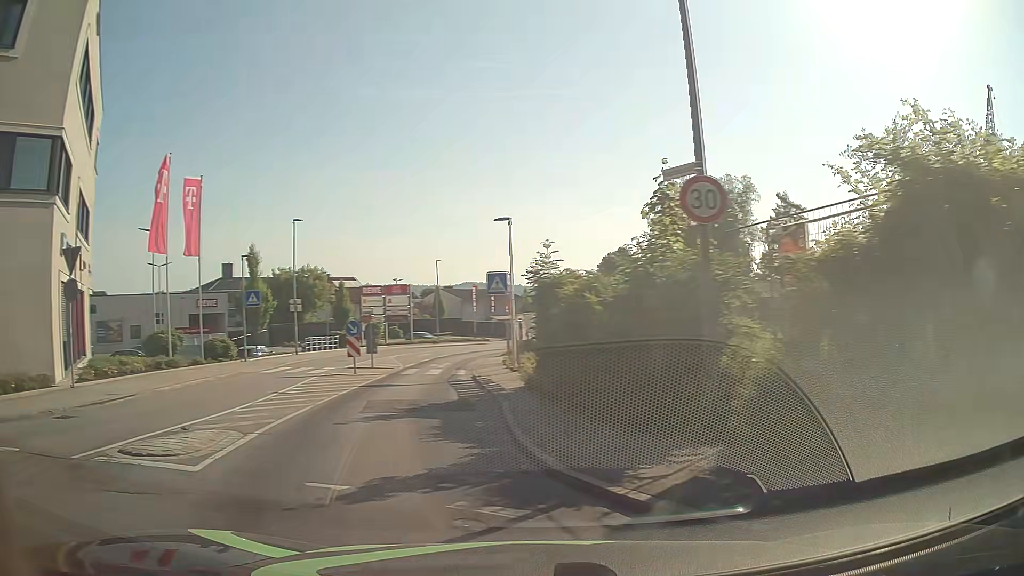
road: tertiary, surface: asphalt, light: Day
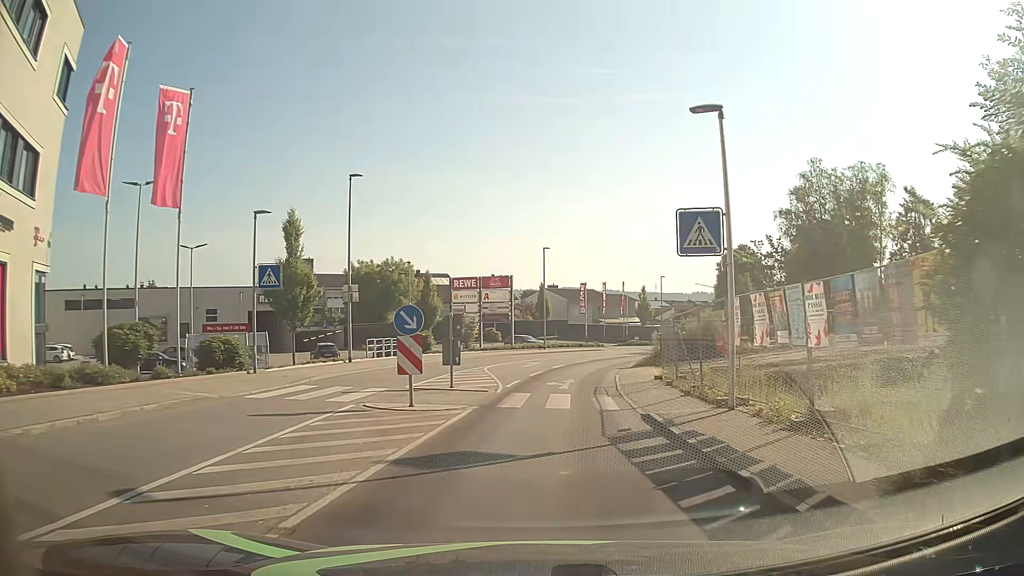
(-2.5, +12.2) m; -10°
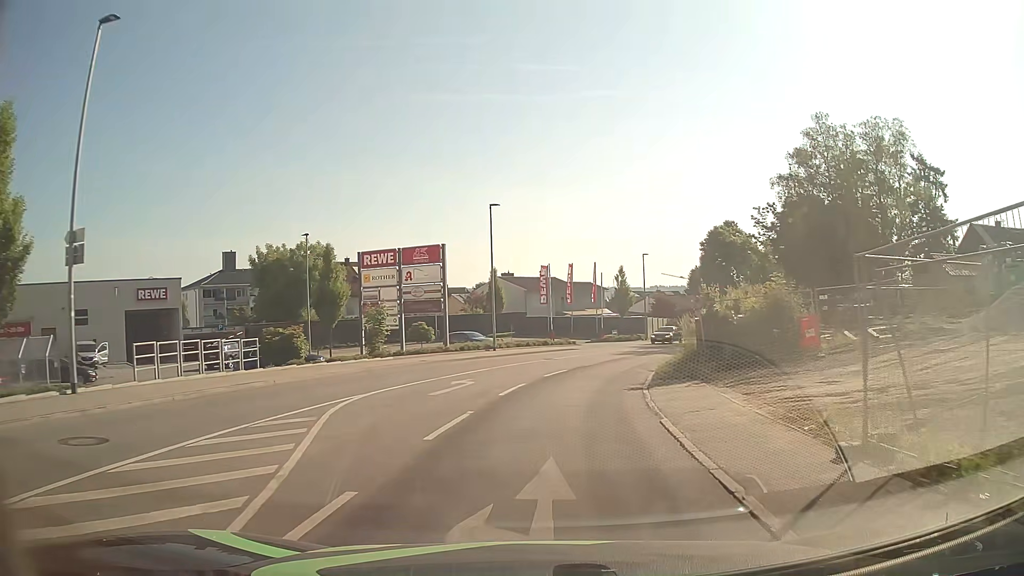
(+0.7, +17.0) m; +4°
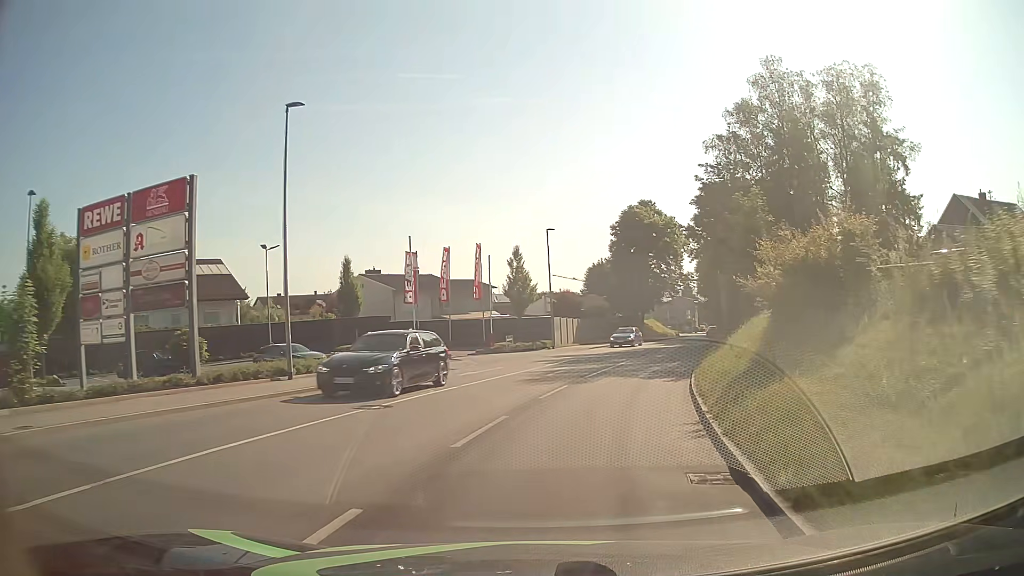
(+1.2, +18.3) m; +10°
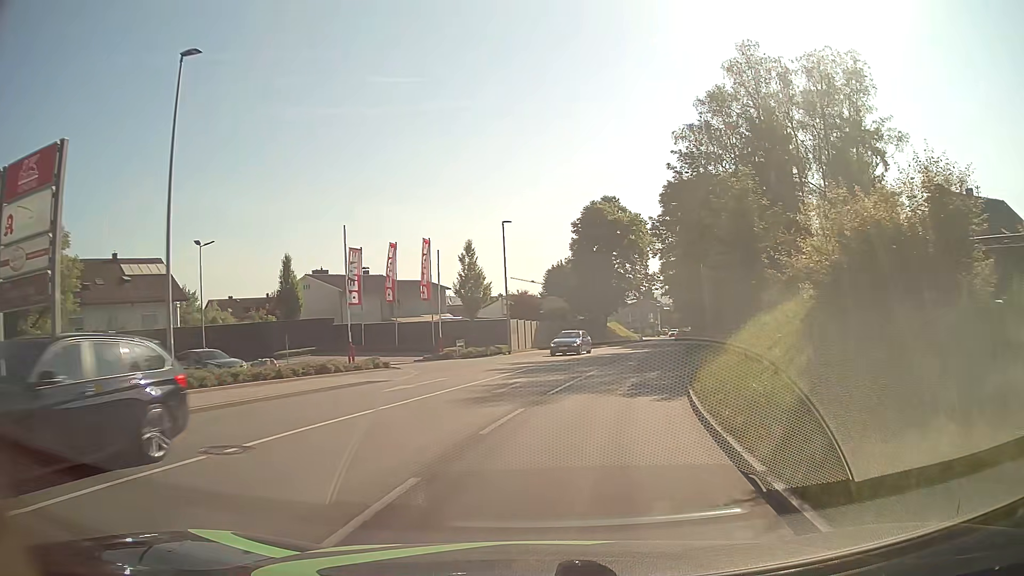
(+0.1, +4.6) m; +4°
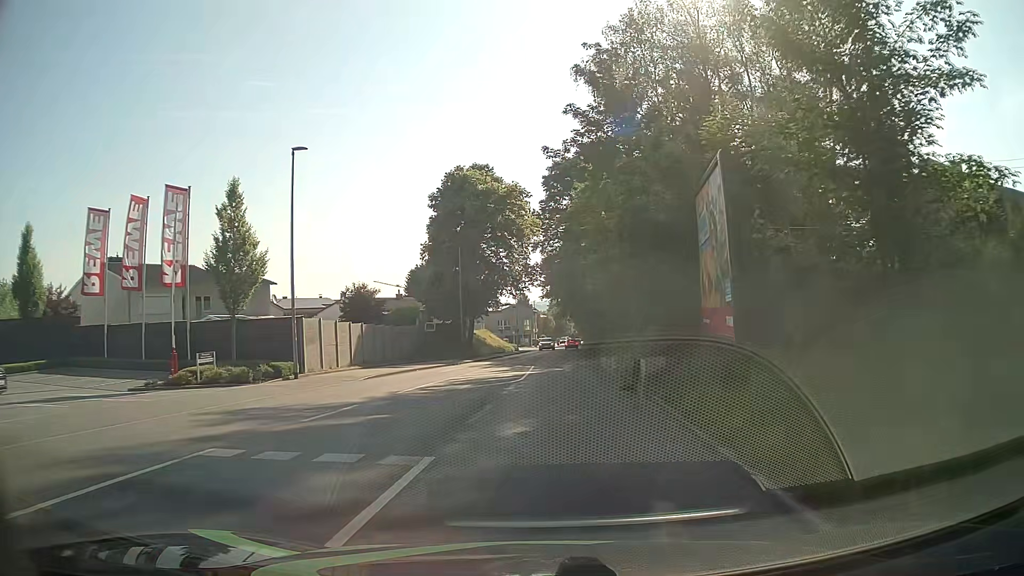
(+1.9, +18.0) m; +11°
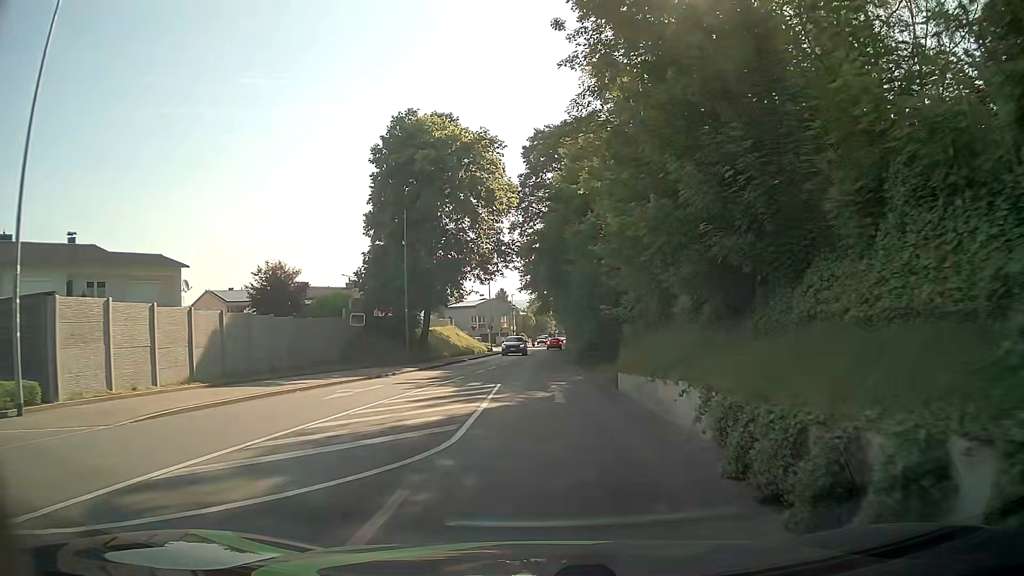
(+0.2, +13.5) m; 0°
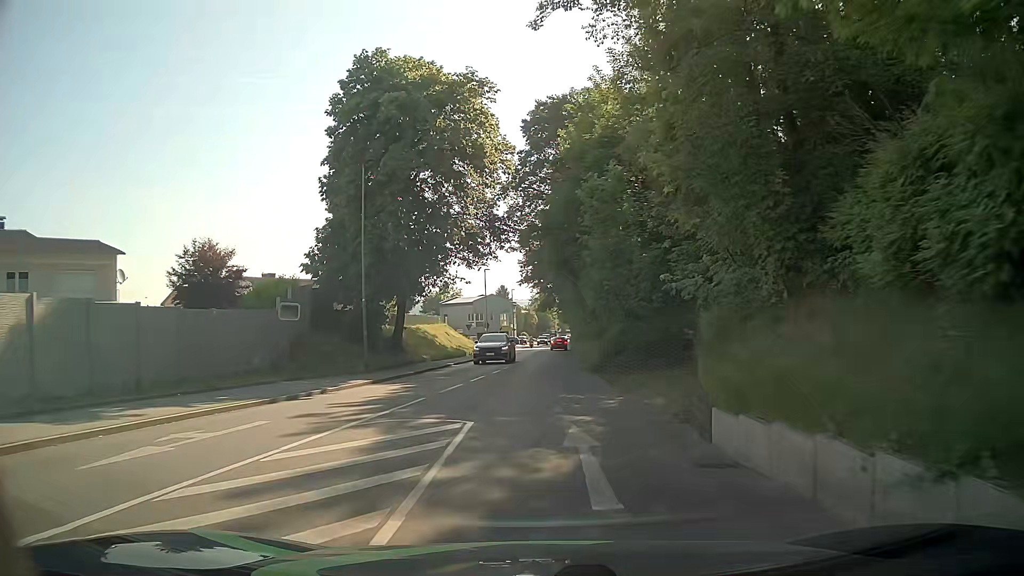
(+0.1, +9.0) m; +1°
